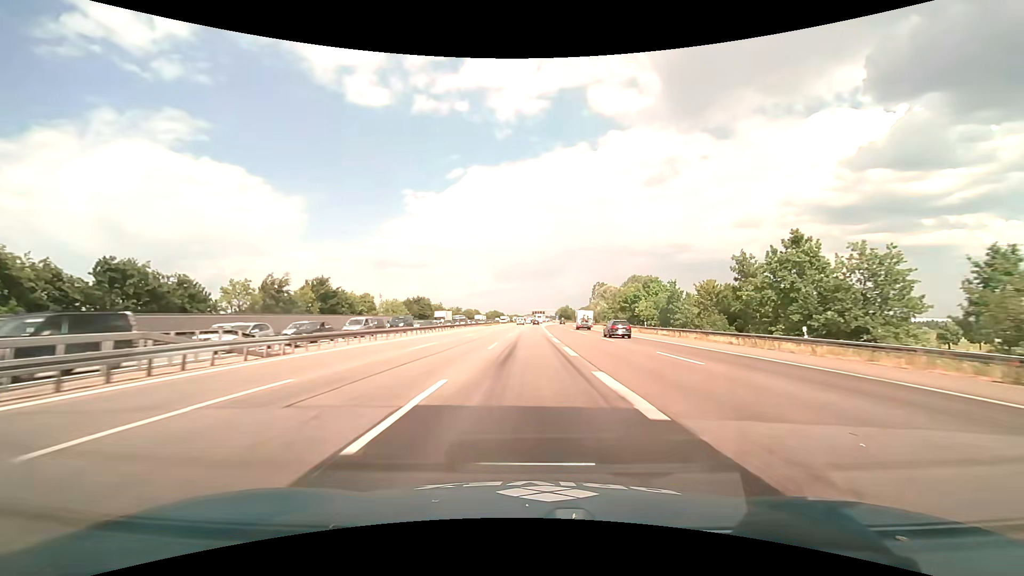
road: motorway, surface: asphalt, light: Day
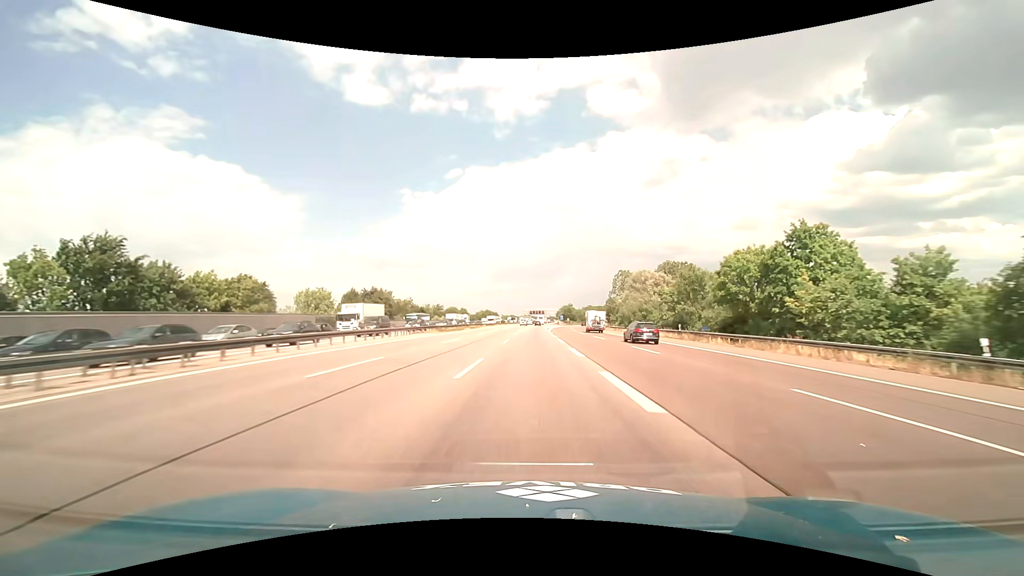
(+0.7, +47.4) m; +1°
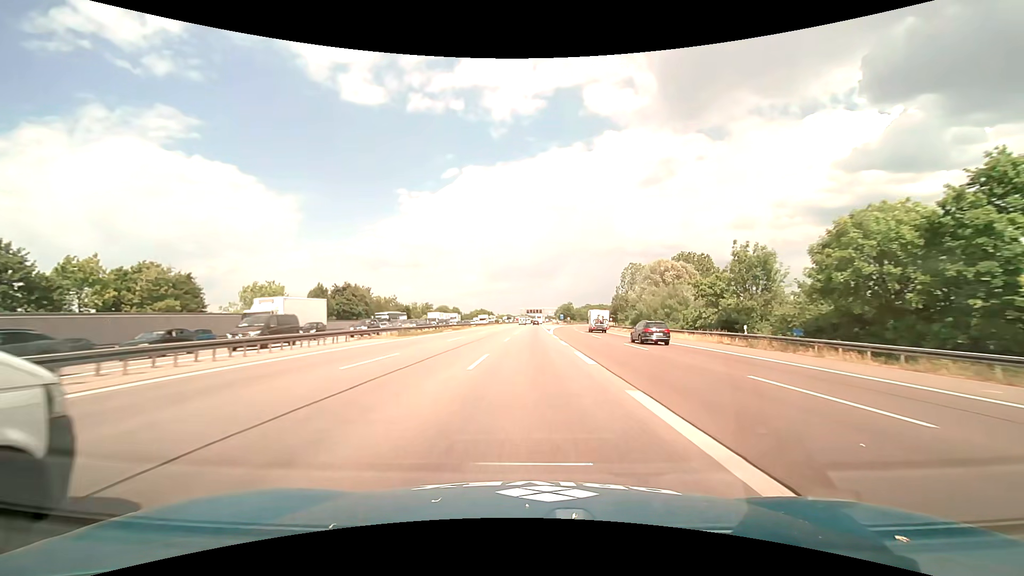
(0.0, +15.8) m; 0°
(0, +10) (0, +20) (0, +30) (0, +40) (0, +50) (0, +60) (+1, +70) (+1, +80) (+1, +90) (+1, +100) m
